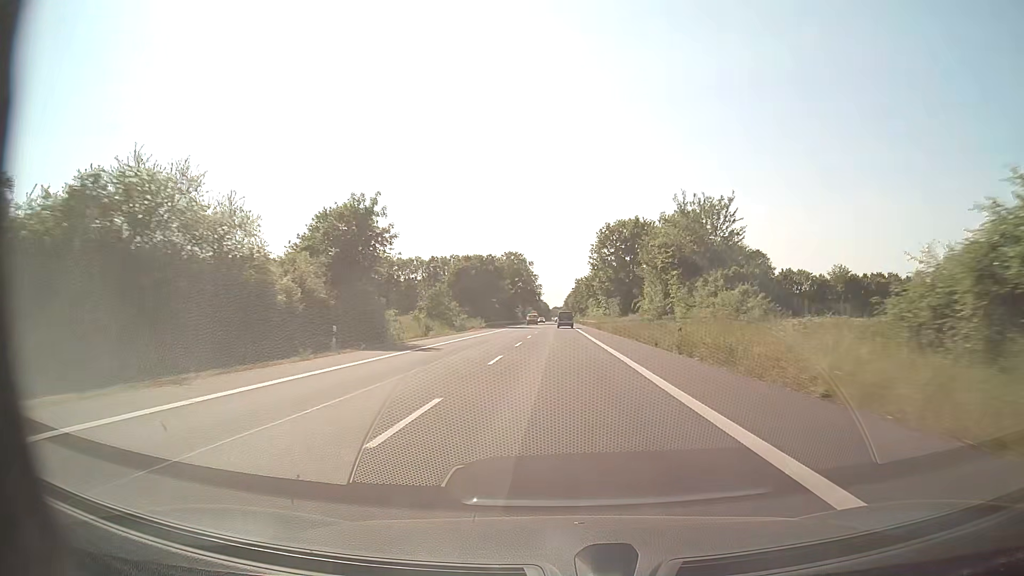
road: secondary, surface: asphalt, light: Day
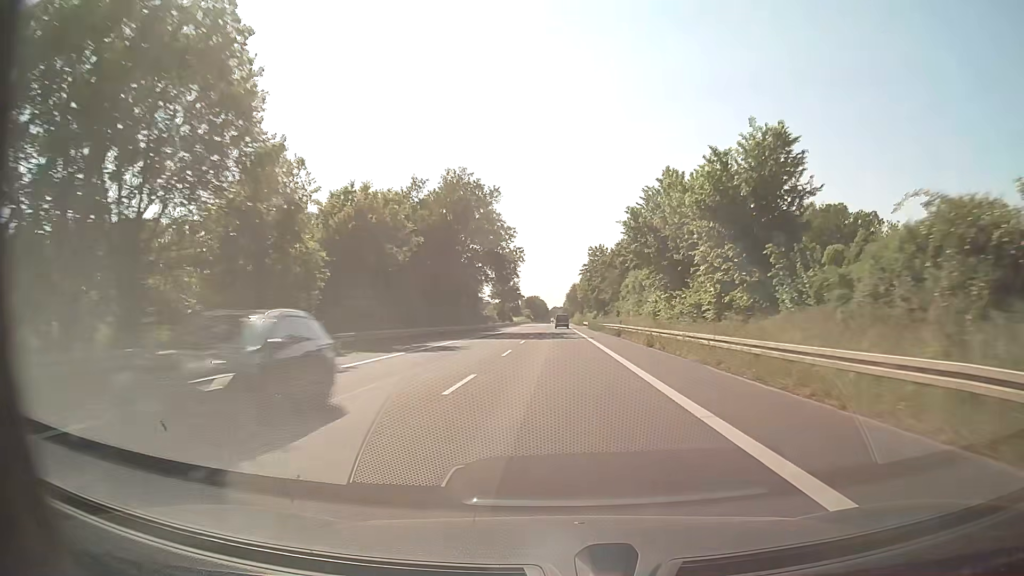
(+0.1, +79.2) m; 0°
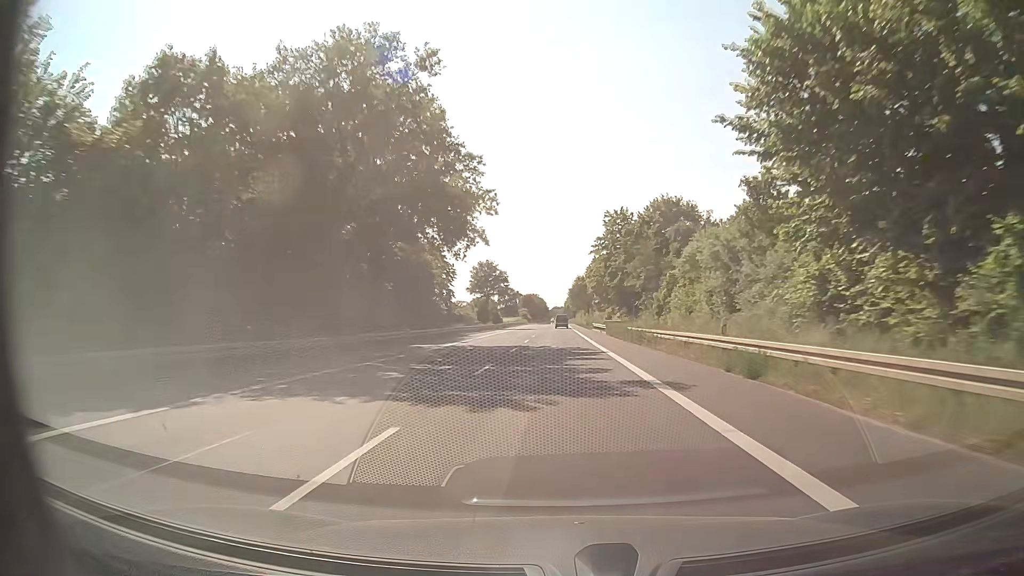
(-0.1, +31.7) m; 0°
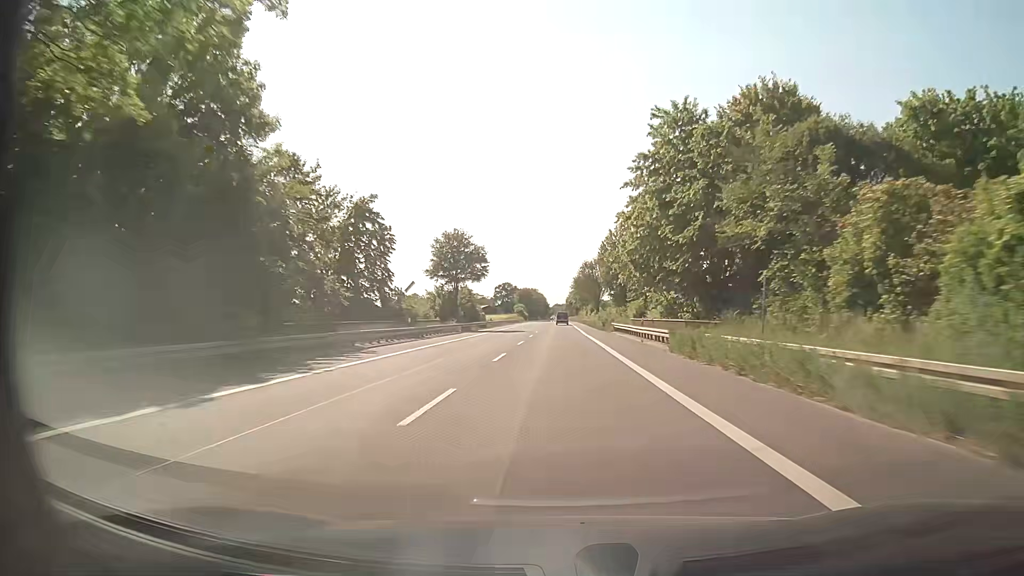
(0.0, +31.7) m; 0°
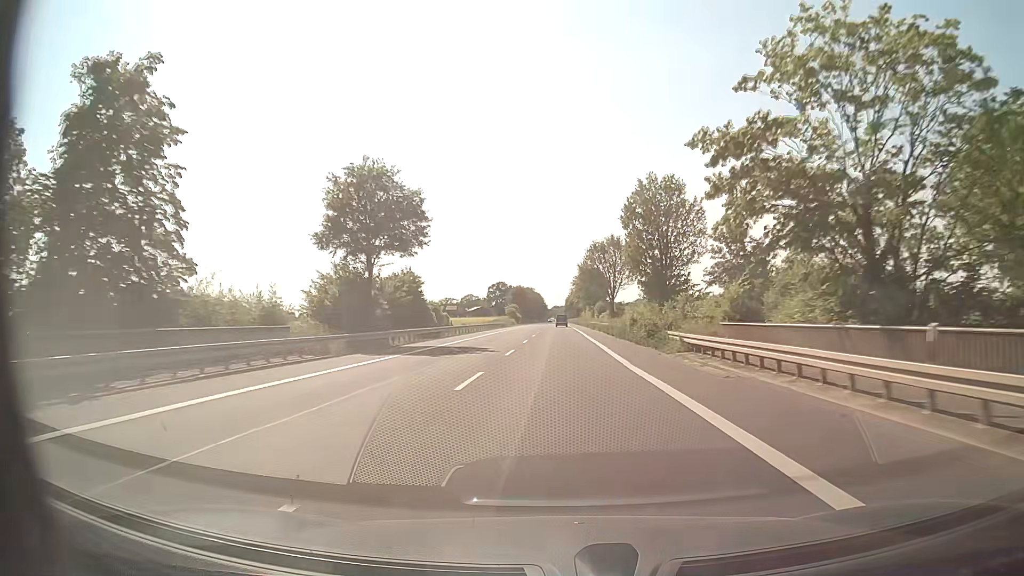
(+0.1, +31.7) m; 0°
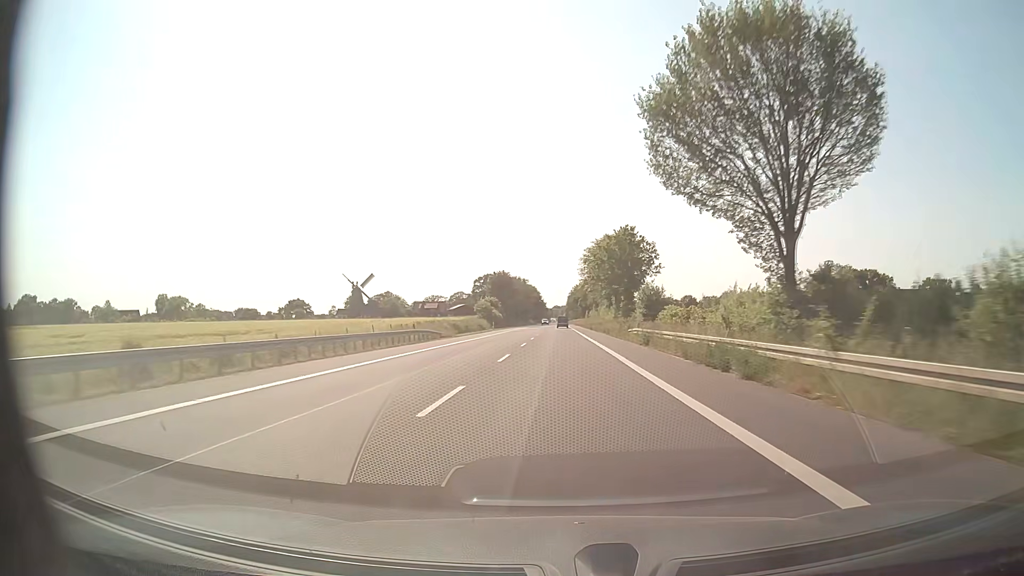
(0.0, +63.4) m; 0°
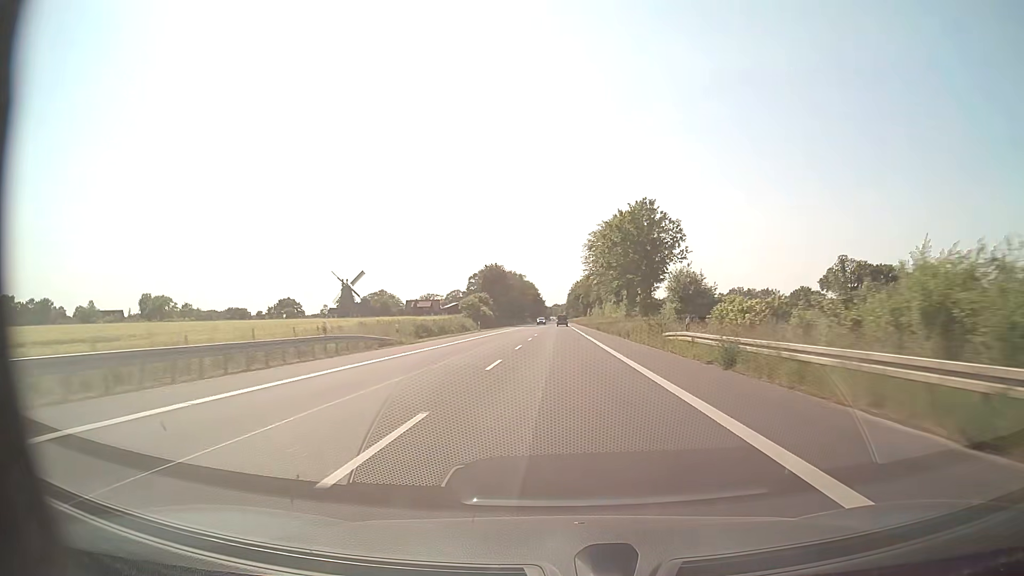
(0.0, +15.8) m; 0°
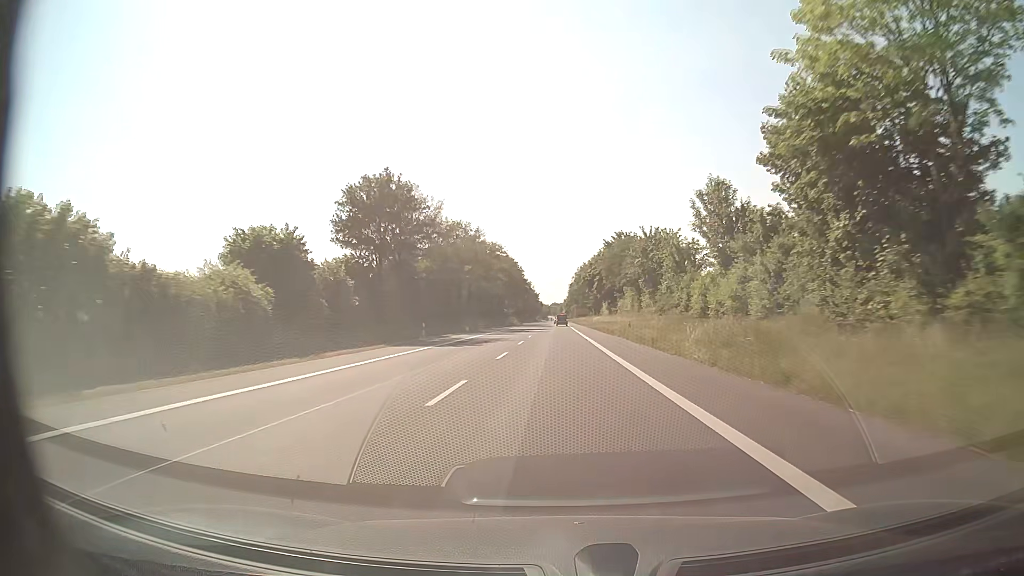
(+0.2, +79.2) m; 0°
(0, +10) (0, +20) (0, +30) (0, +40) (0, +50) (0, +60) (0, +70) (0, +80) (0, +90) (0, +100) m
